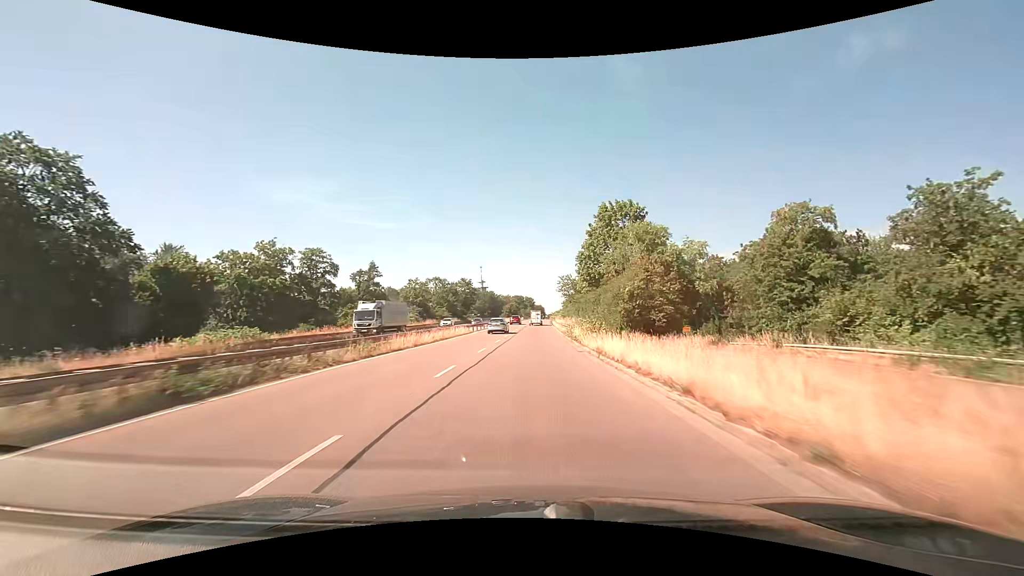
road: trunk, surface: asphalt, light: Day
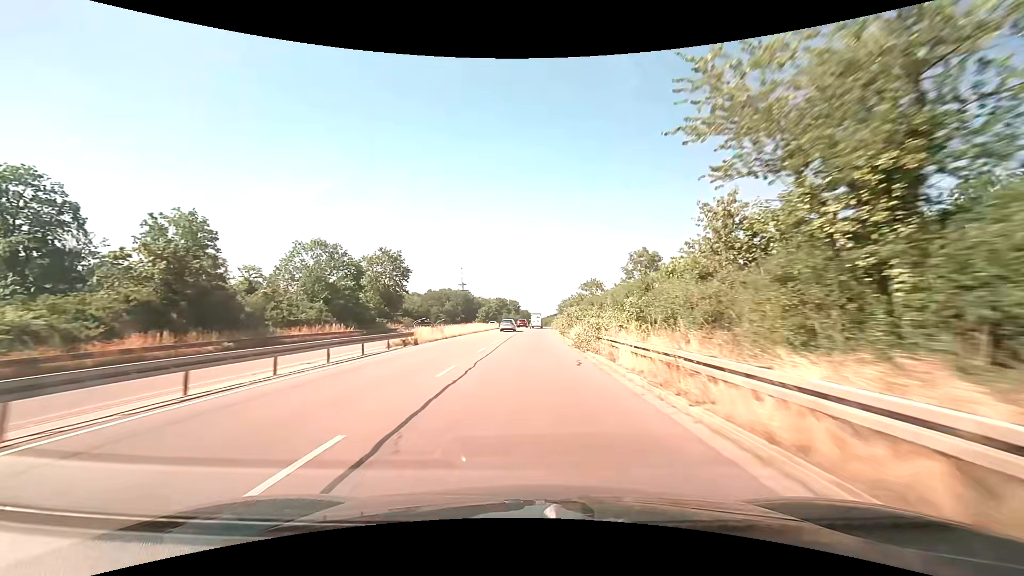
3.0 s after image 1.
(+0.7, +63.2) m; +2°
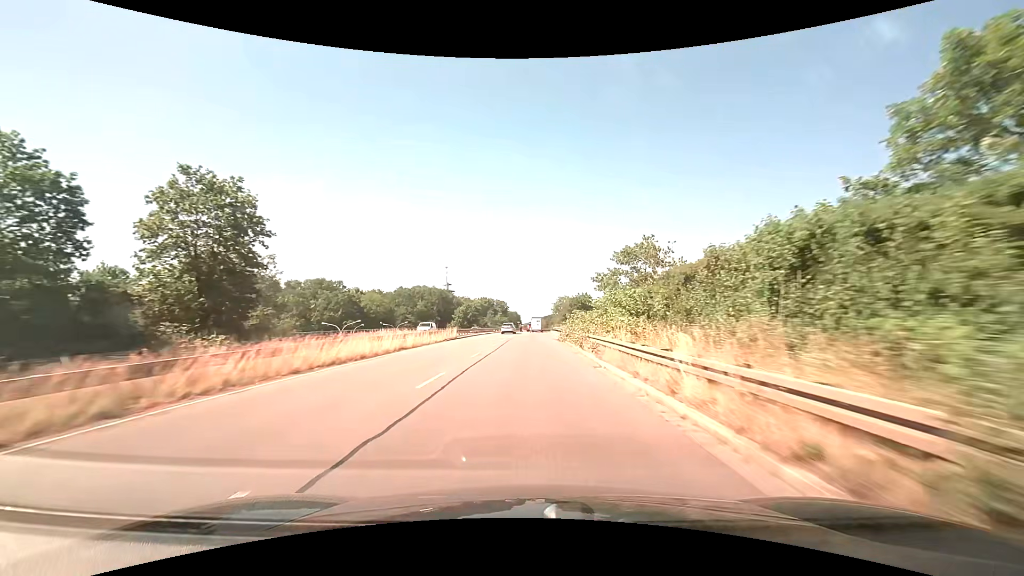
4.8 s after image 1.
(+0.4, +37.8) m; +1°
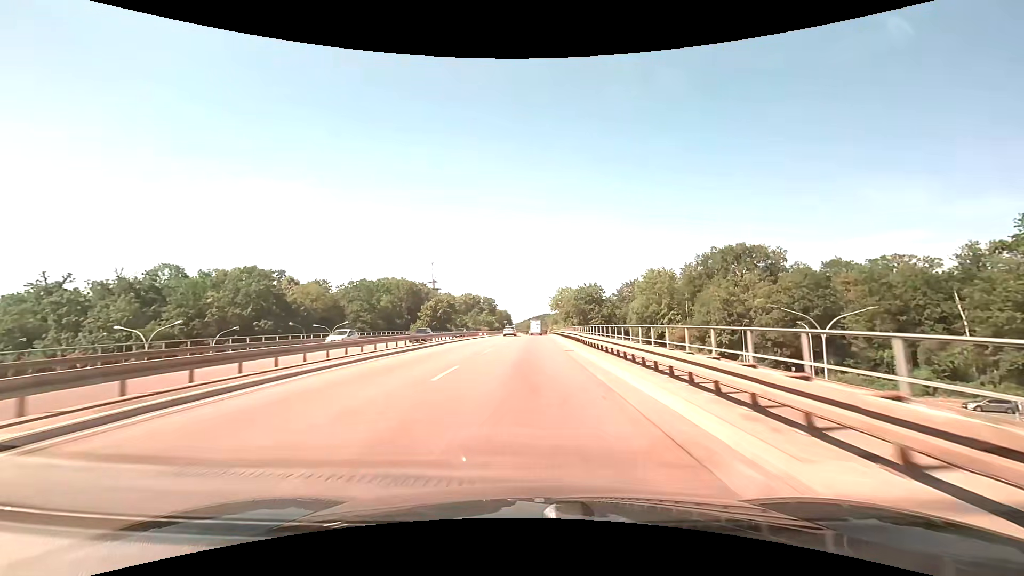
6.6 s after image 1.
(+0.3, +37.8) m; +1°
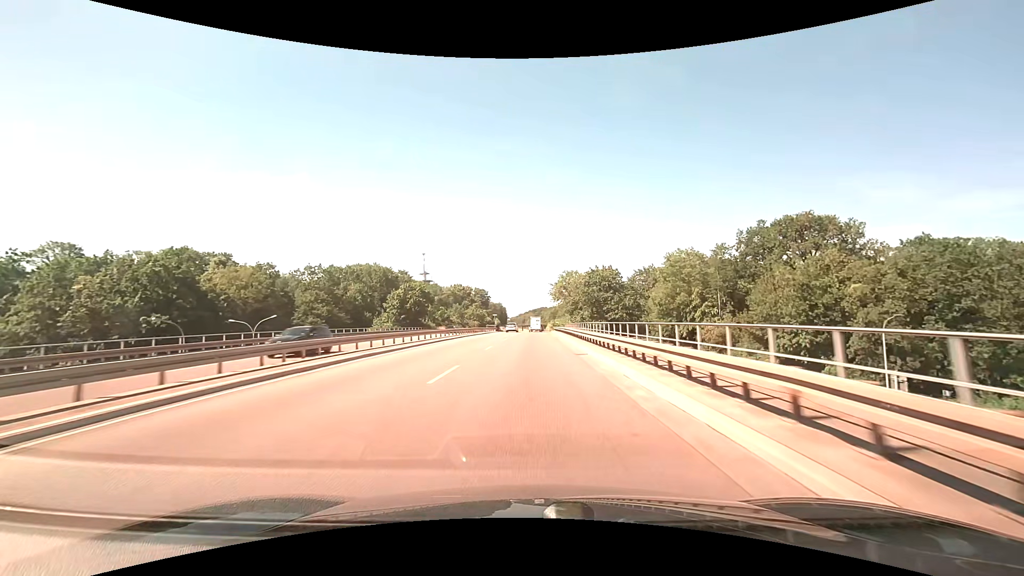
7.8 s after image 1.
(0.0, +25.1) m; 0°
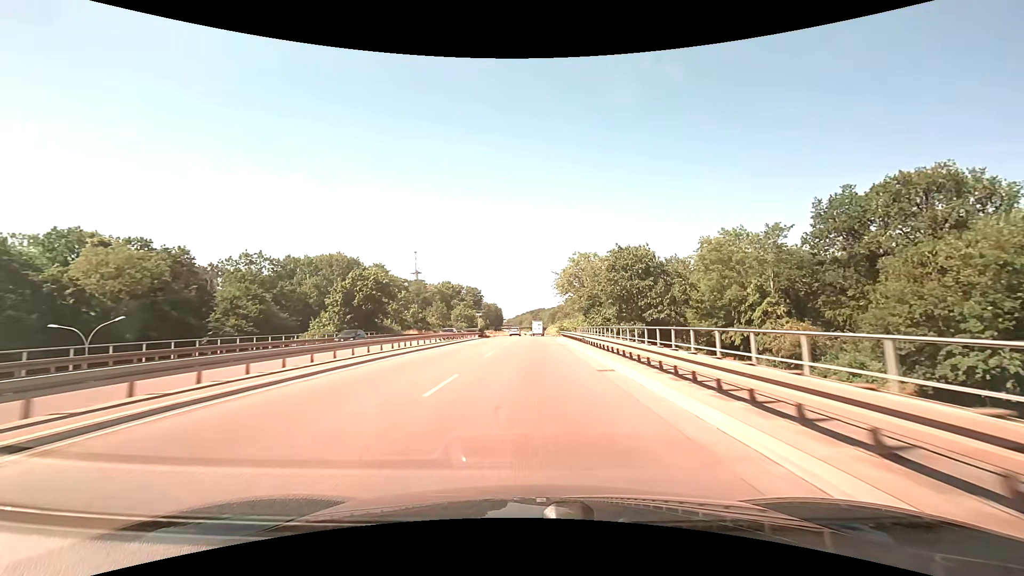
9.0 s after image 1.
(0.0, +25.2) m; 0°
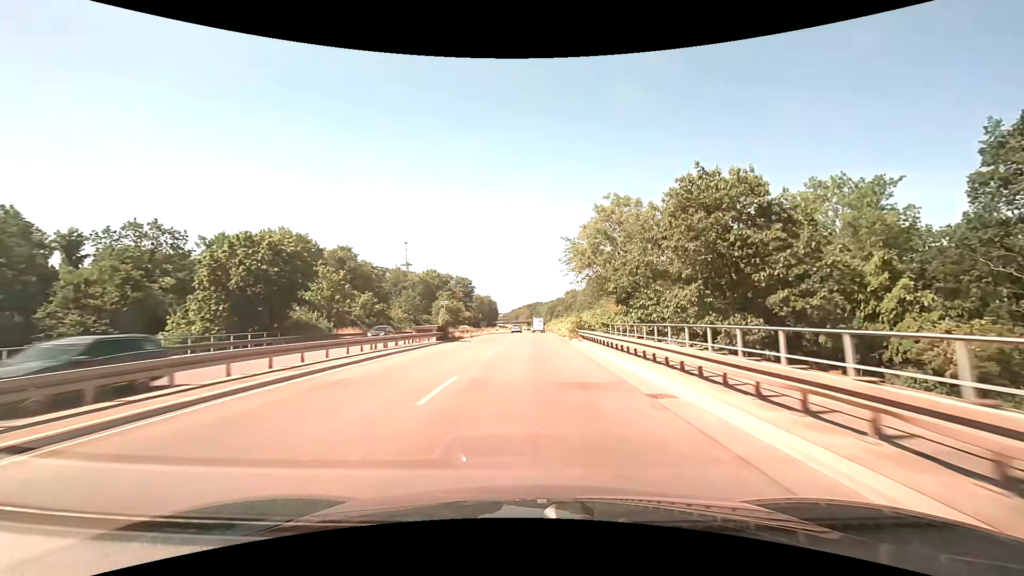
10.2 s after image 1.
(+0.1, +25.2) m; 0°
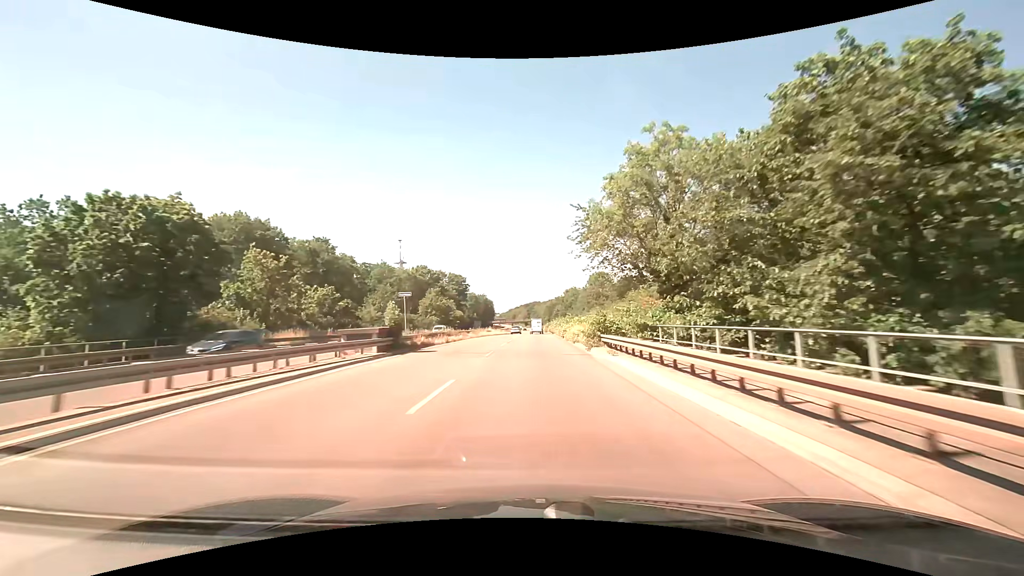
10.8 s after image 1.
(0.0, +12.7) m; 0°
(0, +10) (0, +20) (0, +30) (0, +40) (+1, +50) (+1, +60) (+1, +70) (+1, +80) (+1, +90) (+2, +100) m
